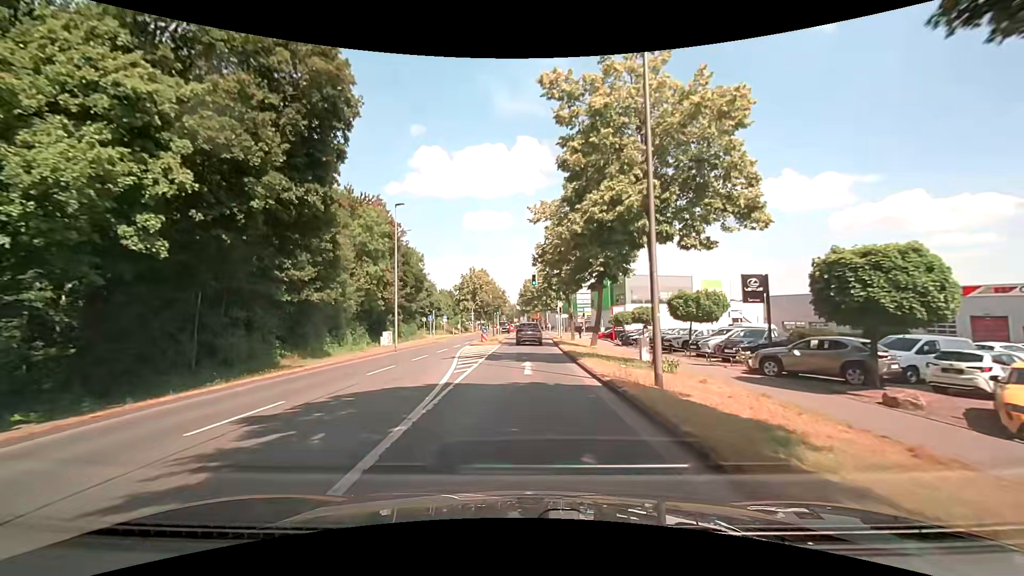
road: secondary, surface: asphalt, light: Day
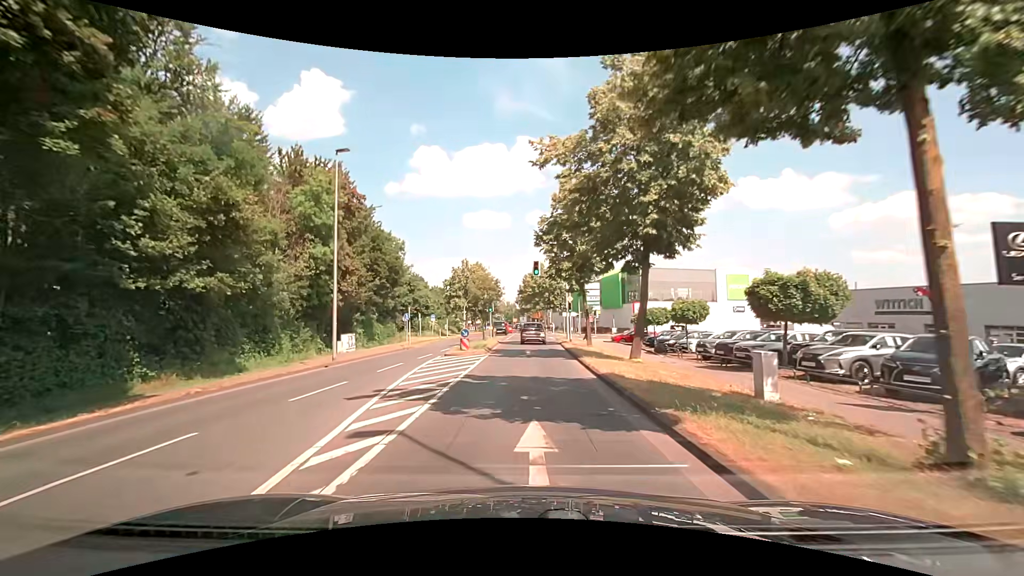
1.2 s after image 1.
(0.0, +11.3) m; 0°
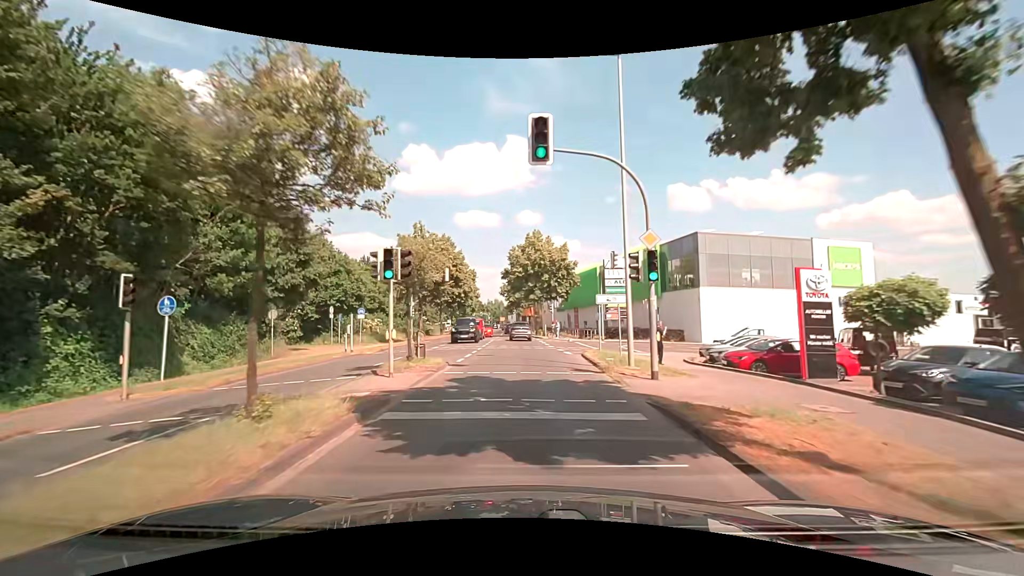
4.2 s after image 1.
(+0.3, +29.5) m; +1°
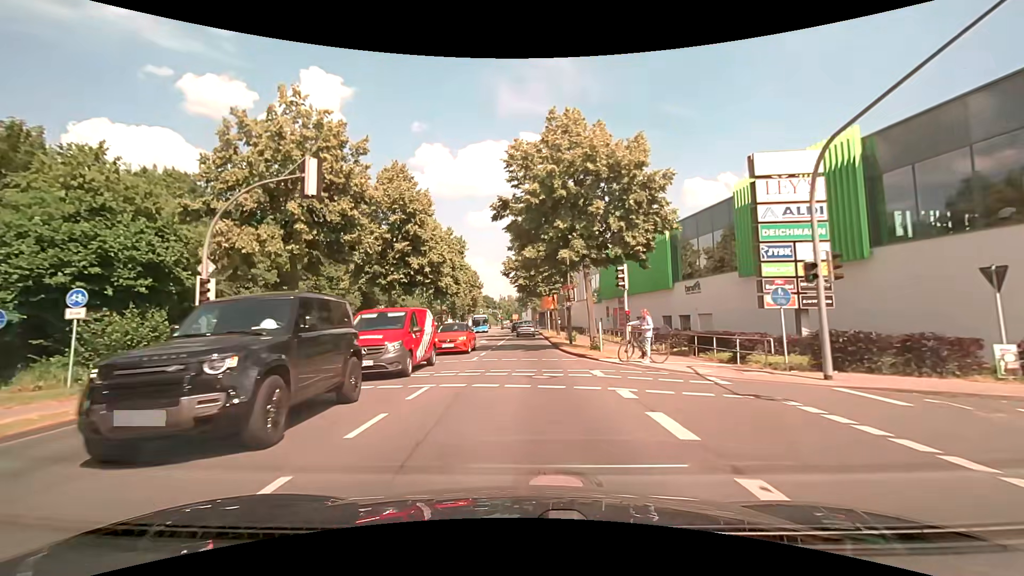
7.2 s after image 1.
(-0.3, +31.1) m; -2°
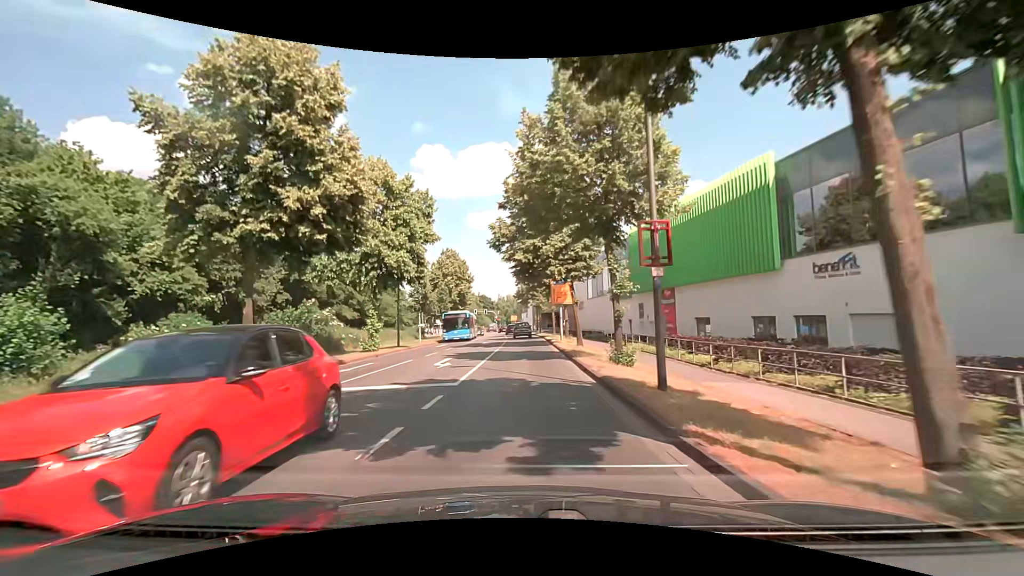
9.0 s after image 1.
(-0.1, +18.8) m; 0°
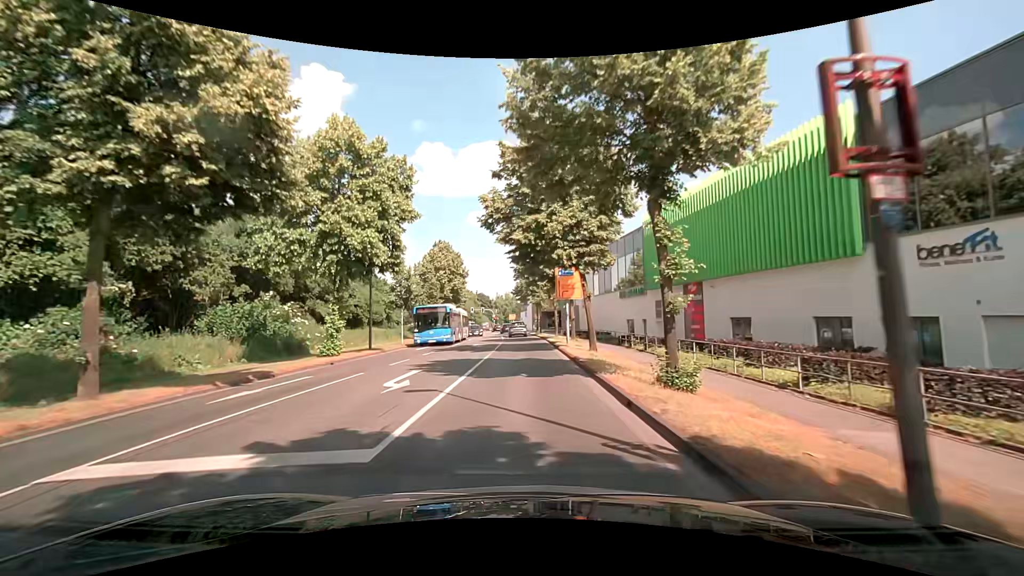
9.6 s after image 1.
(0.0, +6.3) m; 0°
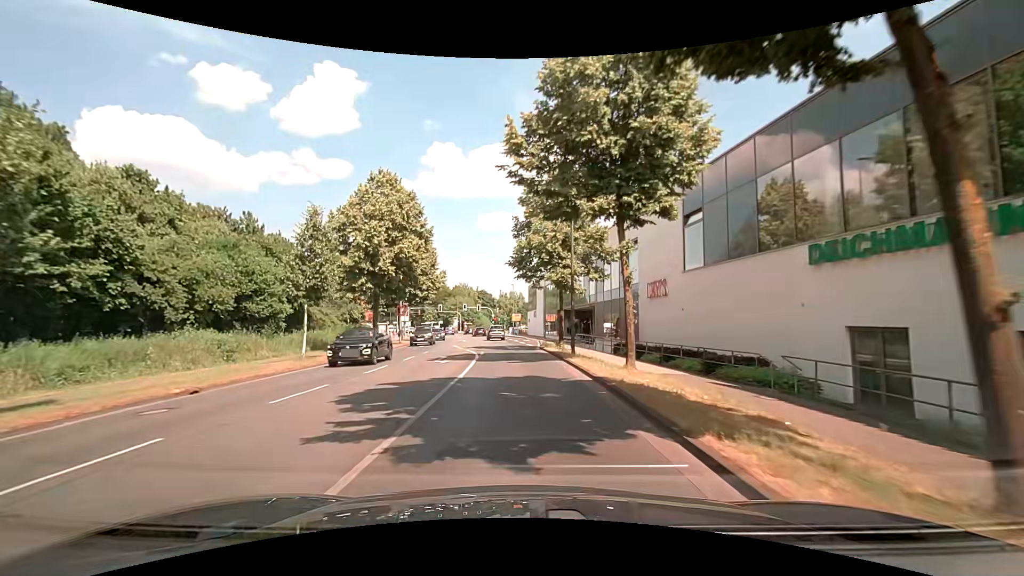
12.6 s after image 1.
(+0.6, +32.6) m; 0°
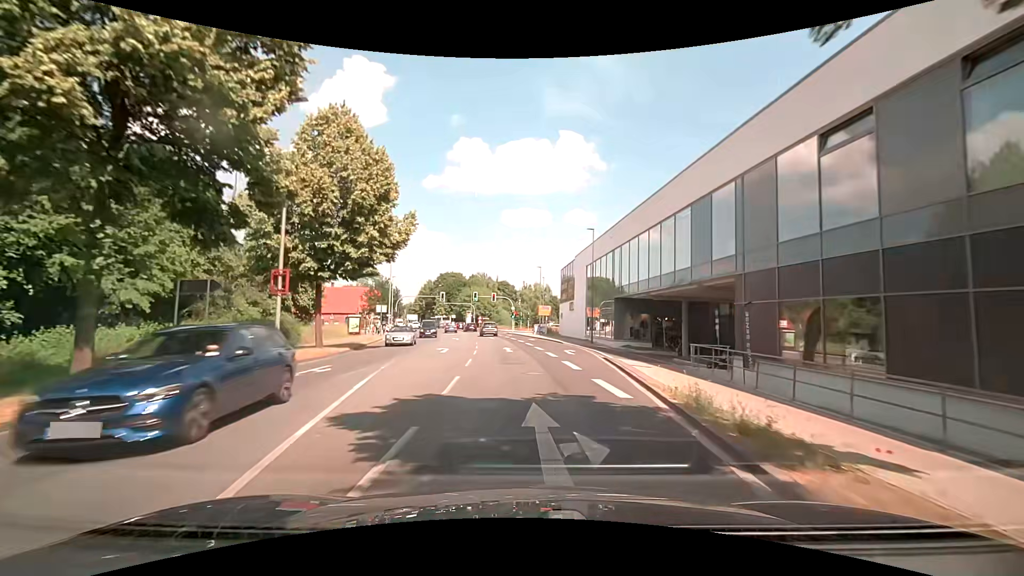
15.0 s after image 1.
(-1.0, +26.9) m; -4°
(0, +10) (0, +20) (0, +30) (-1, +40) (-2, +50) (-4, +60) (-5, +70) (-7, +80) (-9, +89) (-11, +99) m
